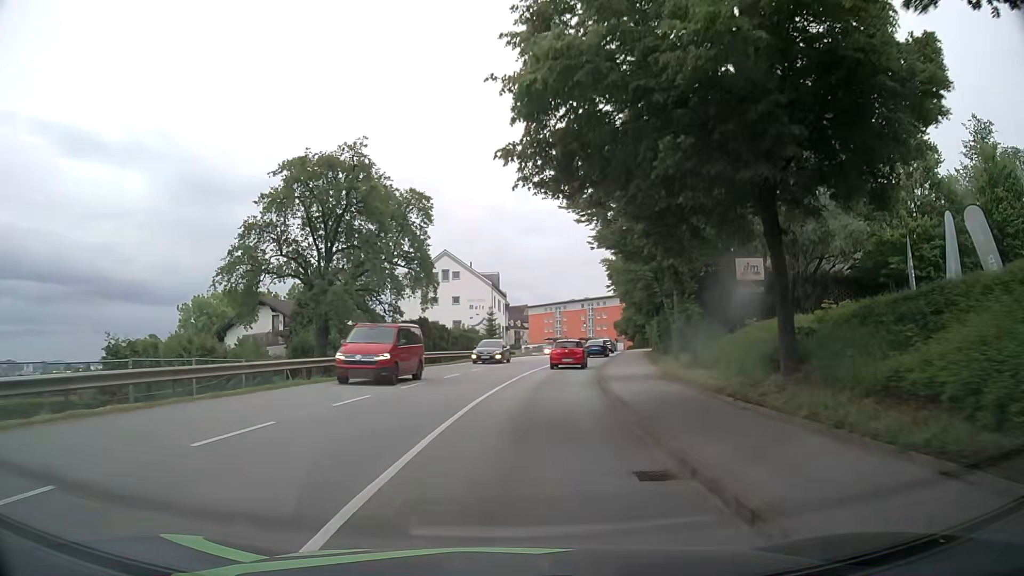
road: tertiary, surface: asphalt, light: Day
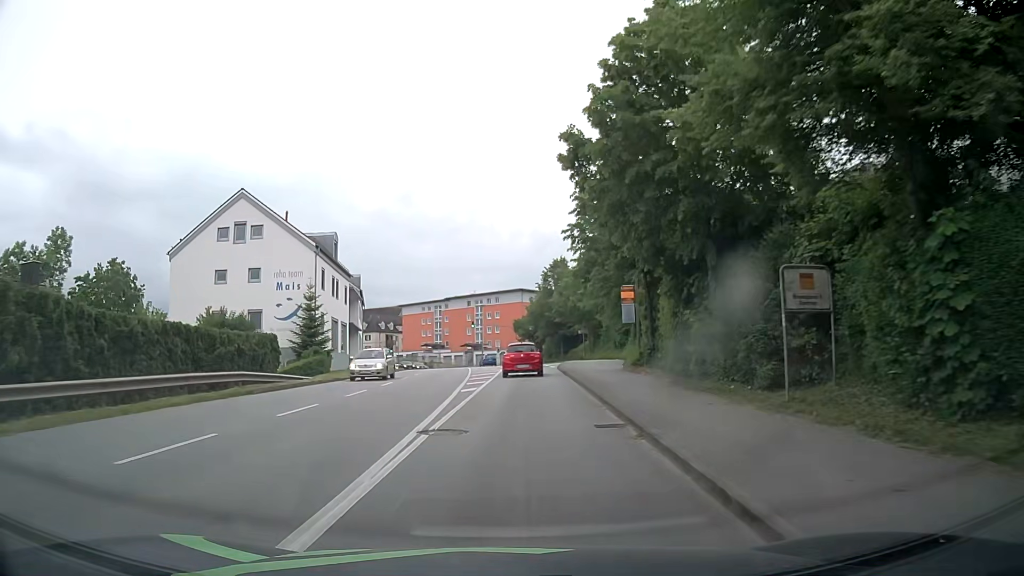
(+3.2, +36.5) m; +10°
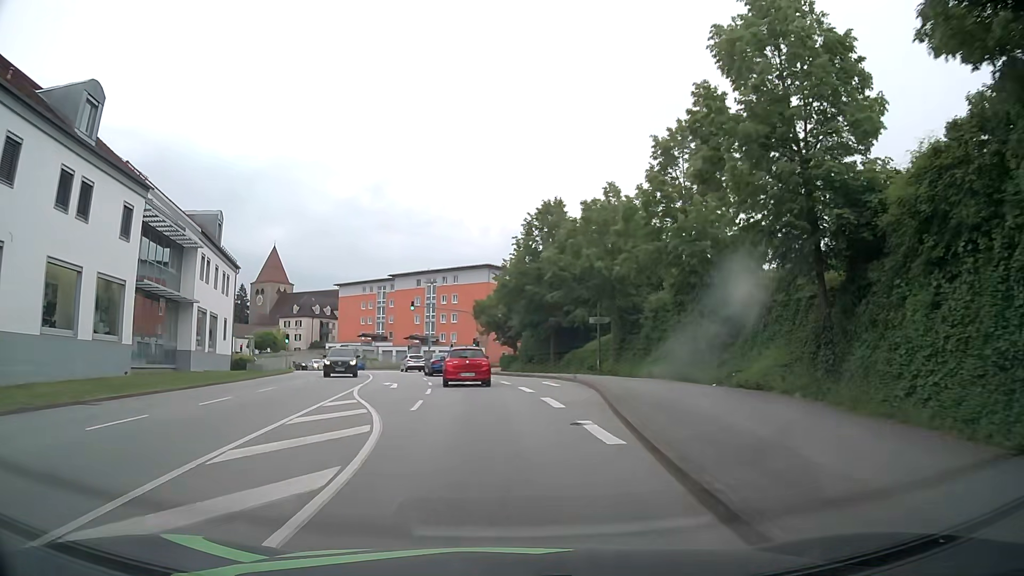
(+1.0, +33.0) m; +2°
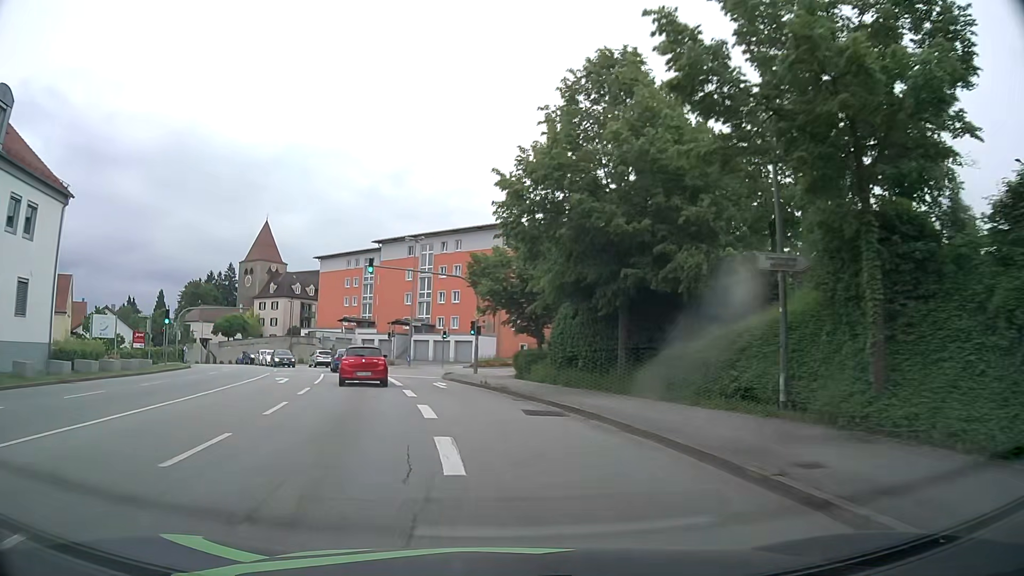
(+0.5, +25.9) m; -1°
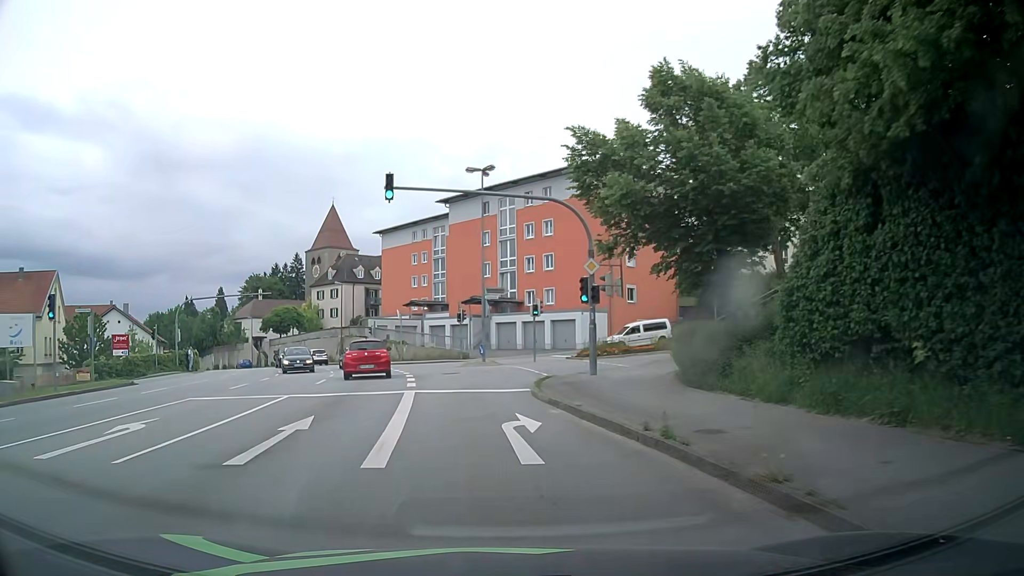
(-1.1, +17.9) m; -8°
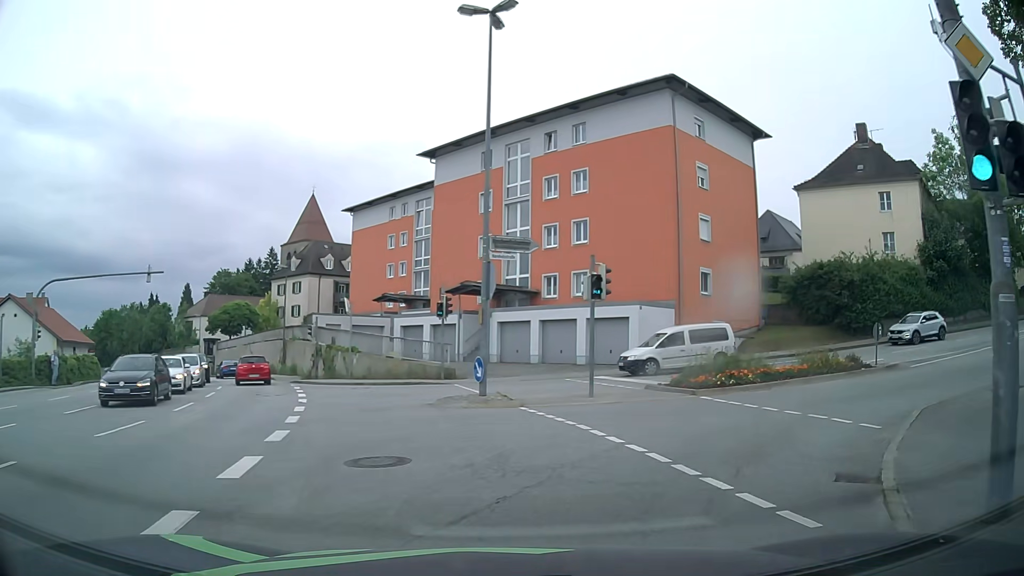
(-0.9, +18.1) m; 0°
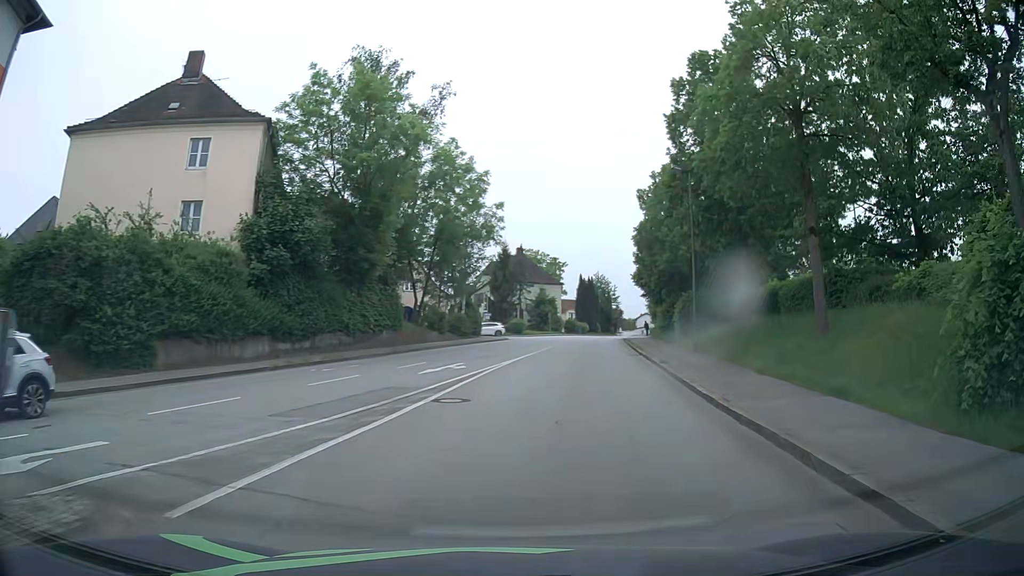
(+9.8, +16.3) m; +59°
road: residential
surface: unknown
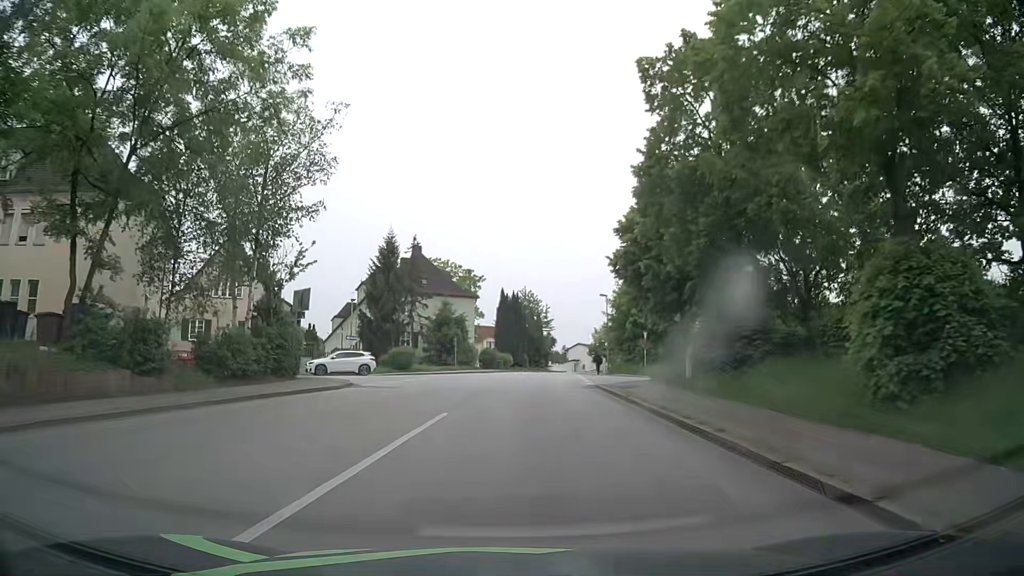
(+3.1, +29.3) m; +7°
(0, +10) (0, +20) (+1, +30) (+2, +40) (+3, +50) (+4, +60) (+6, +70) (+9, +79) (+12, +89) (+16, +98) m
